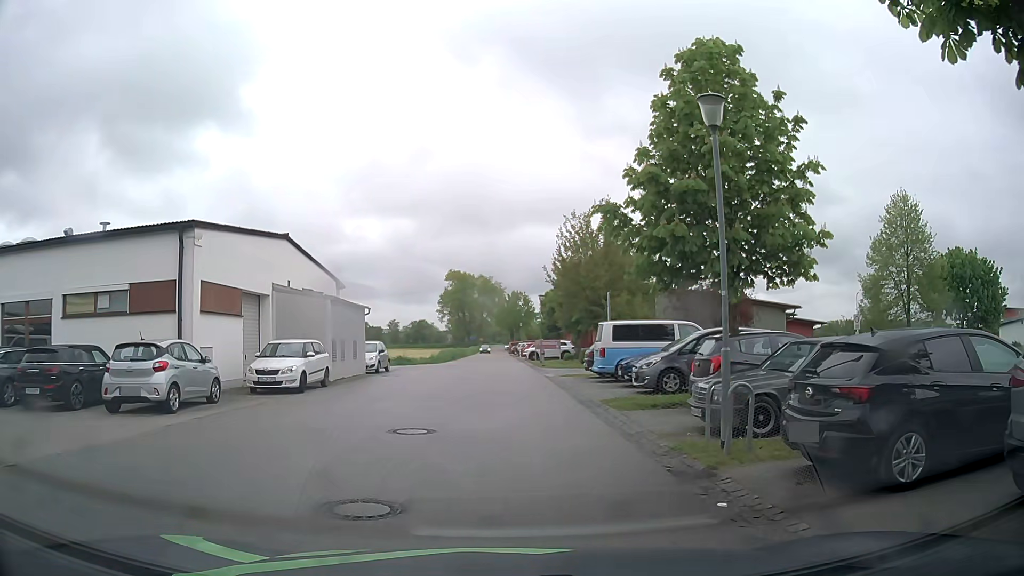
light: Day
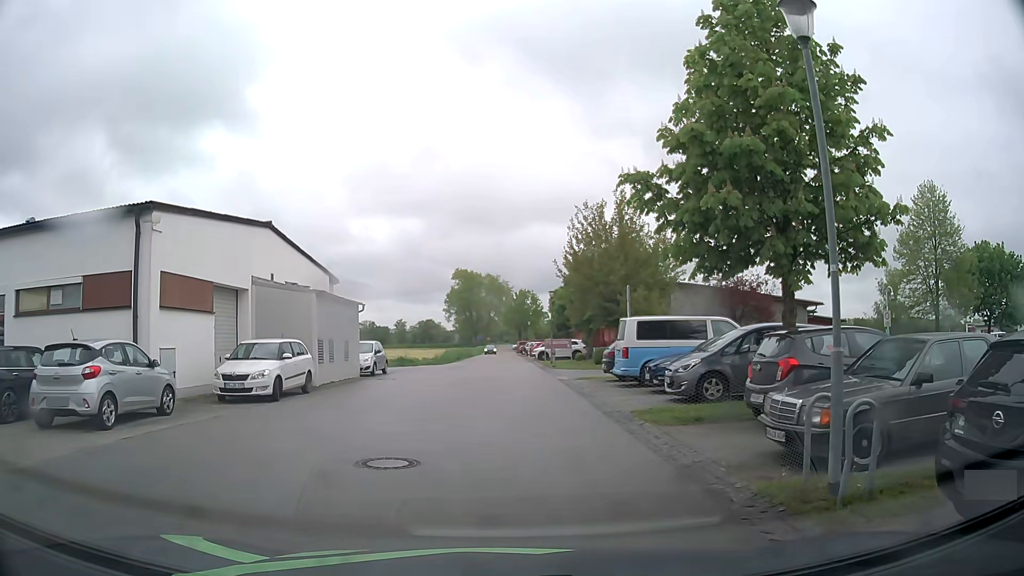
(0.0, +2.8) m; 0°
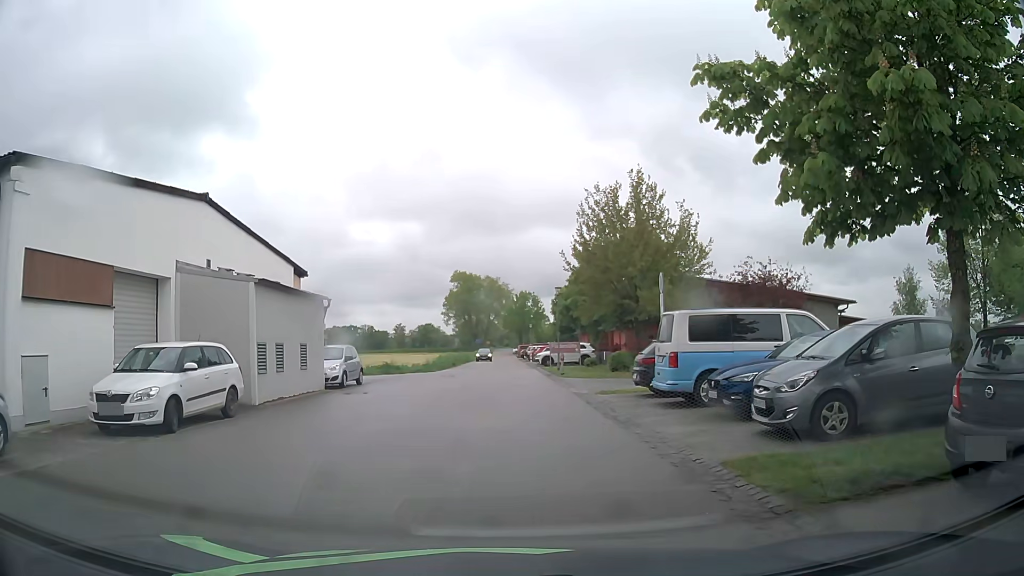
(-0.1, +5.4) m; -1°
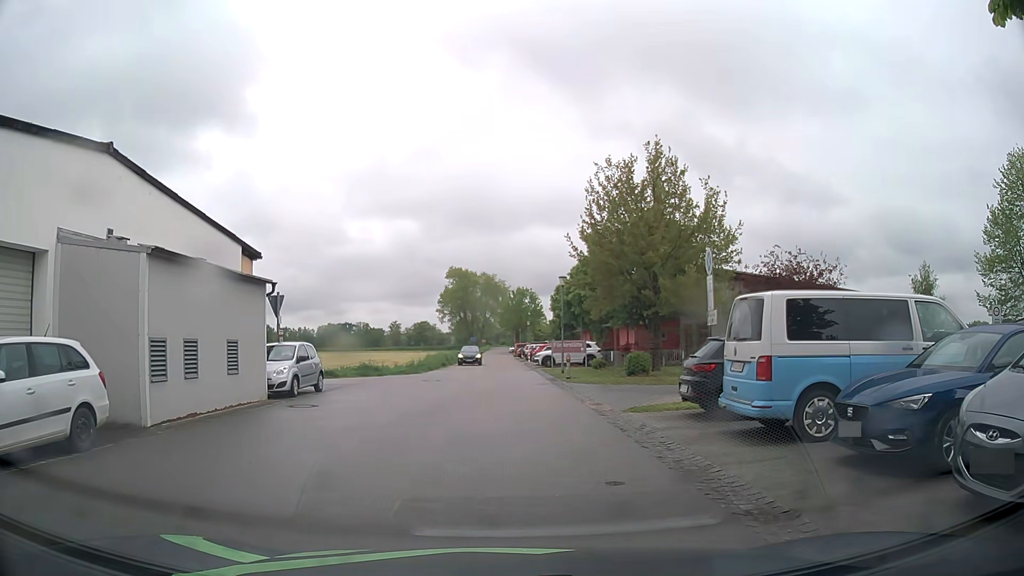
(+0.1, +5.1) m; +1°
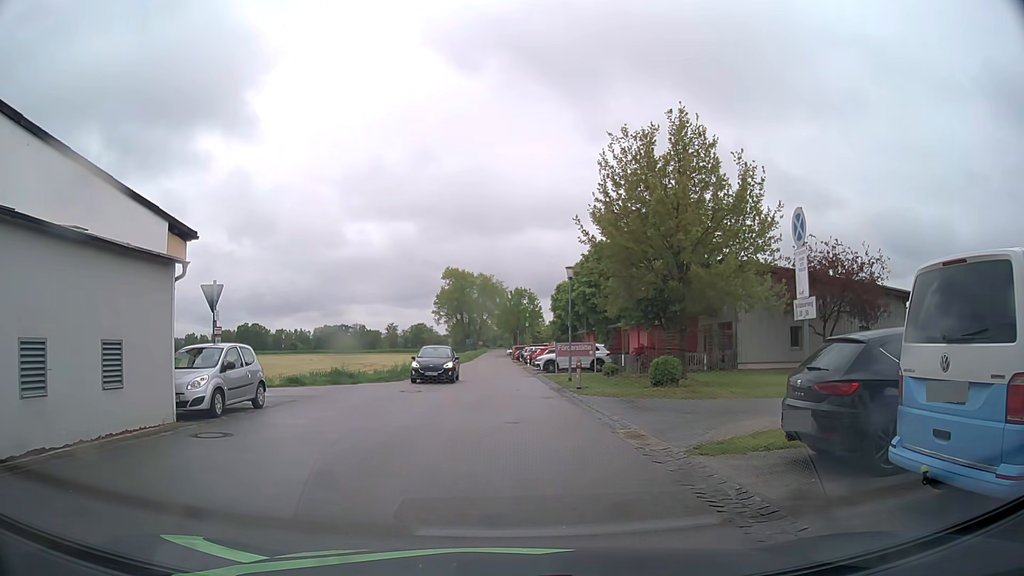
(0.0, +4.9) m; 0°
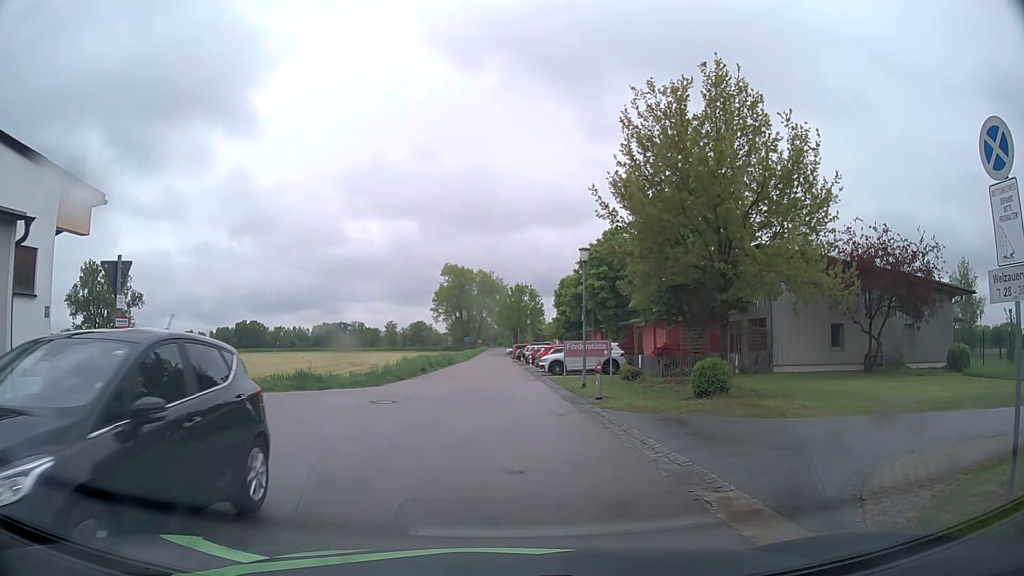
(0.0, +4.8) m; 0°
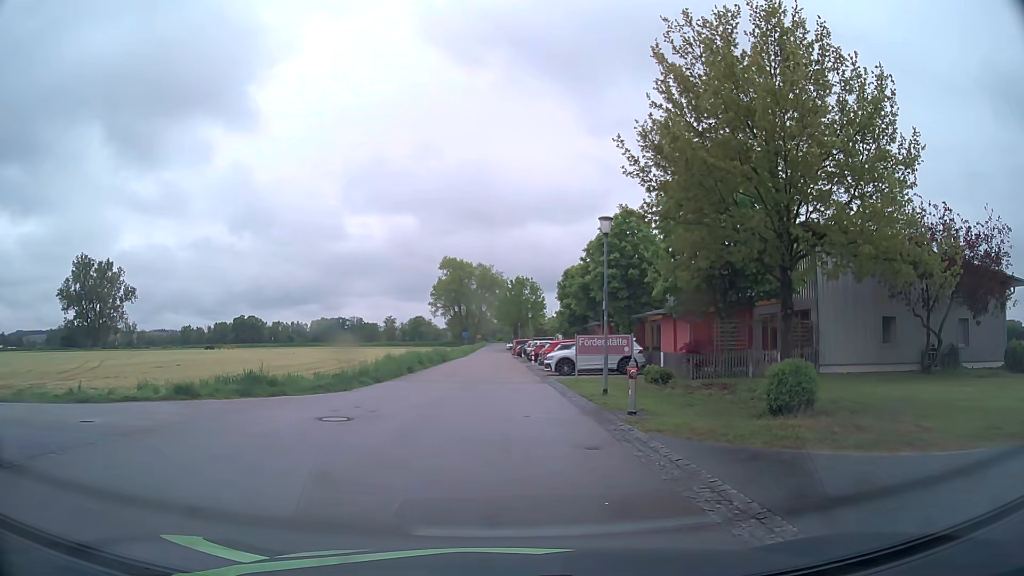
(0.0, +4.8) m; 0°
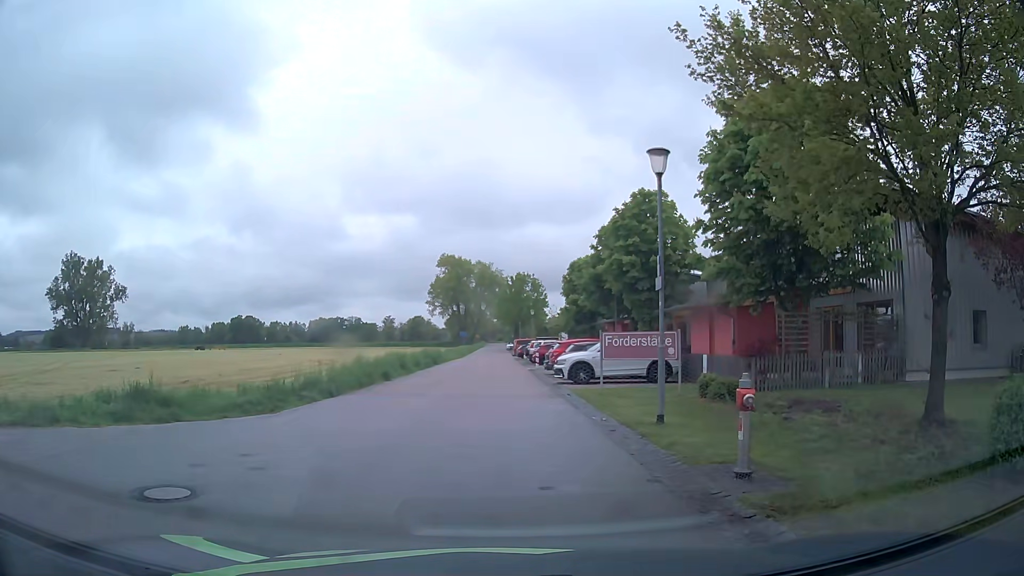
(0.0, +6.3) m; 0°
(0, +10) (0, +20) (-1, +30) (-1, +40) (-1, +50) (-1, +60) (-1, +70) (-1, +80) (-2, +90) (-2, +100) m
